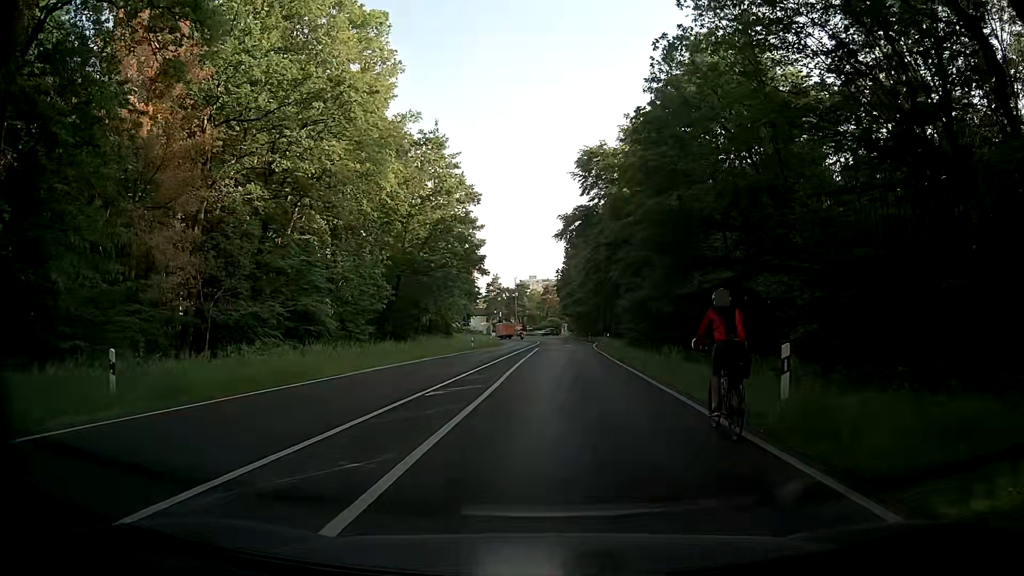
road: secondary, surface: asphalt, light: Day
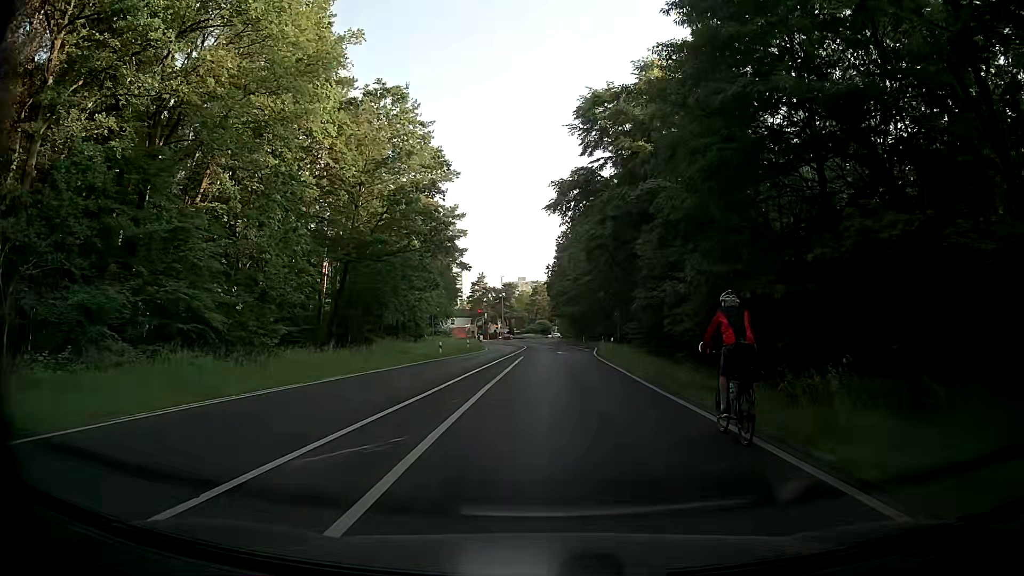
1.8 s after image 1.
(-0.1, +12.8) m; 0°
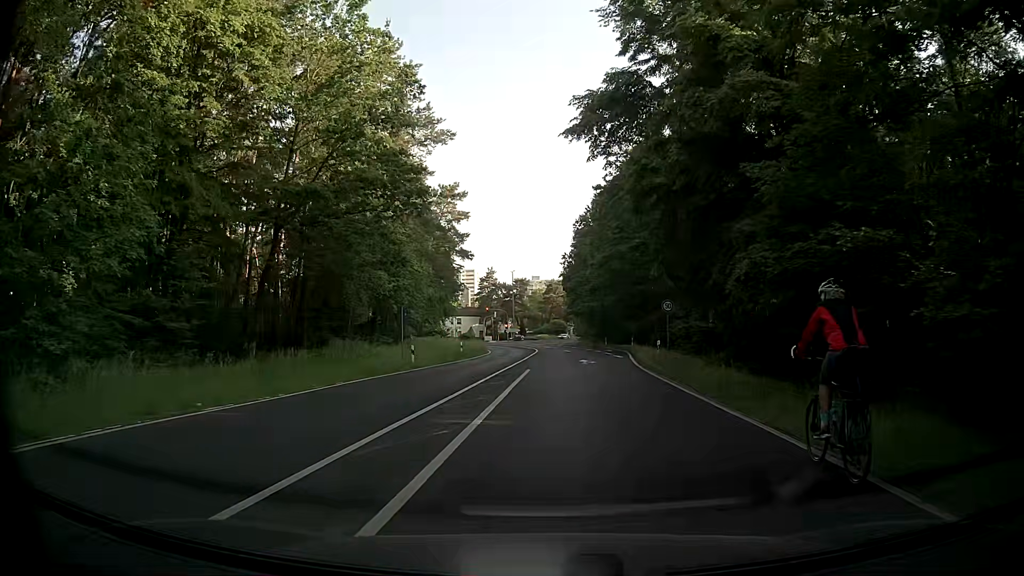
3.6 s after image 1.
(-0.3, +14.8) m; -1°
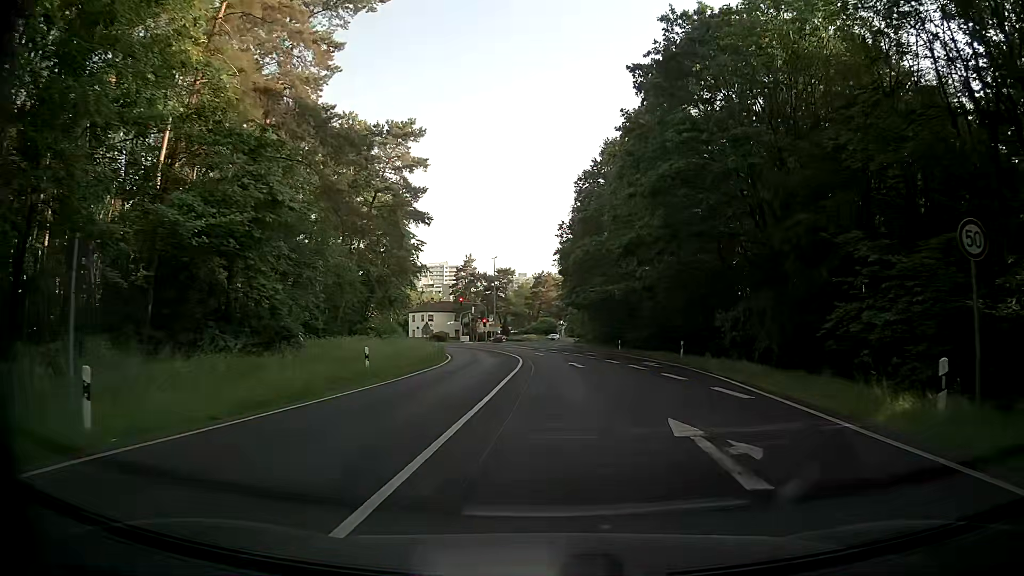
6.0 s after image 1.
(-0.5, +25.4) m; +1°
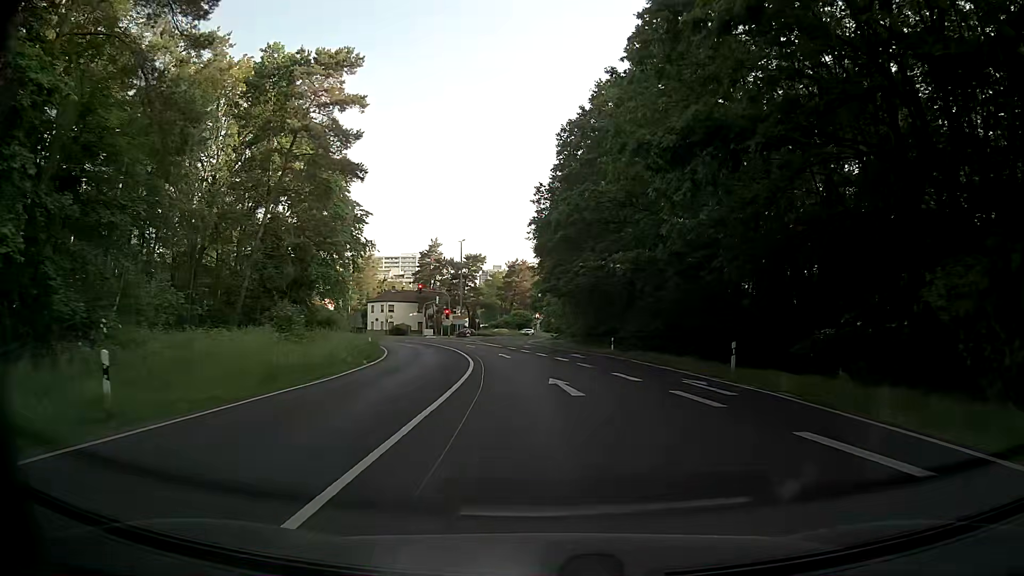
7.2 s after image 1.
(+0.1, +14.3) m; +1°
